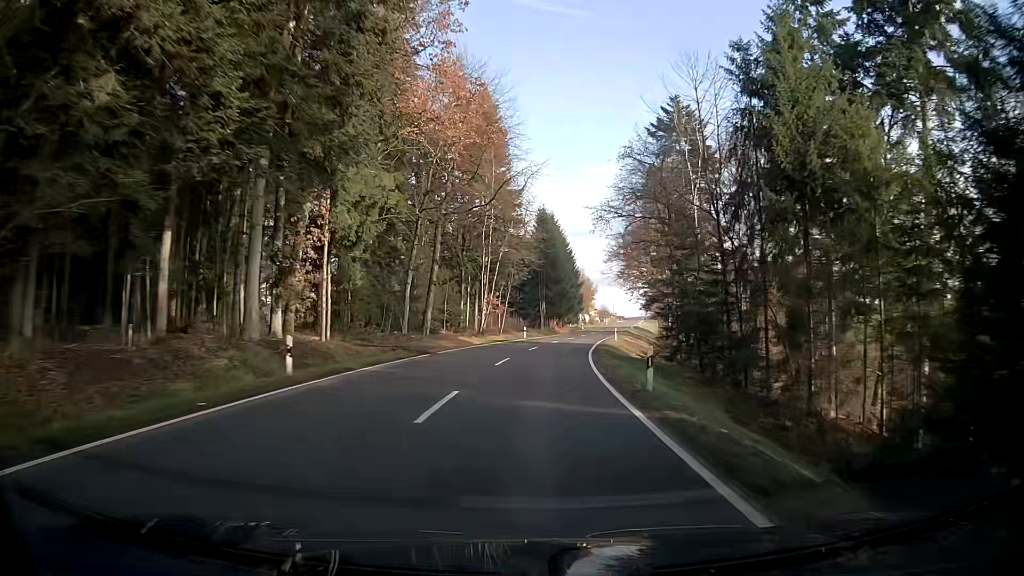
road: tertiary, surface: asphalt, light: Day
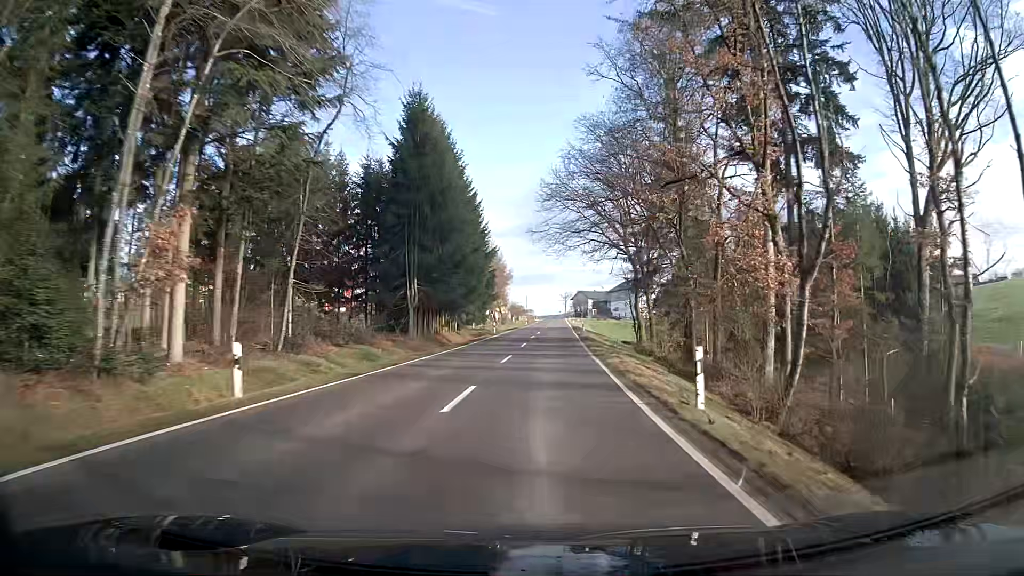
(+3.4, +46.7) m; +9°
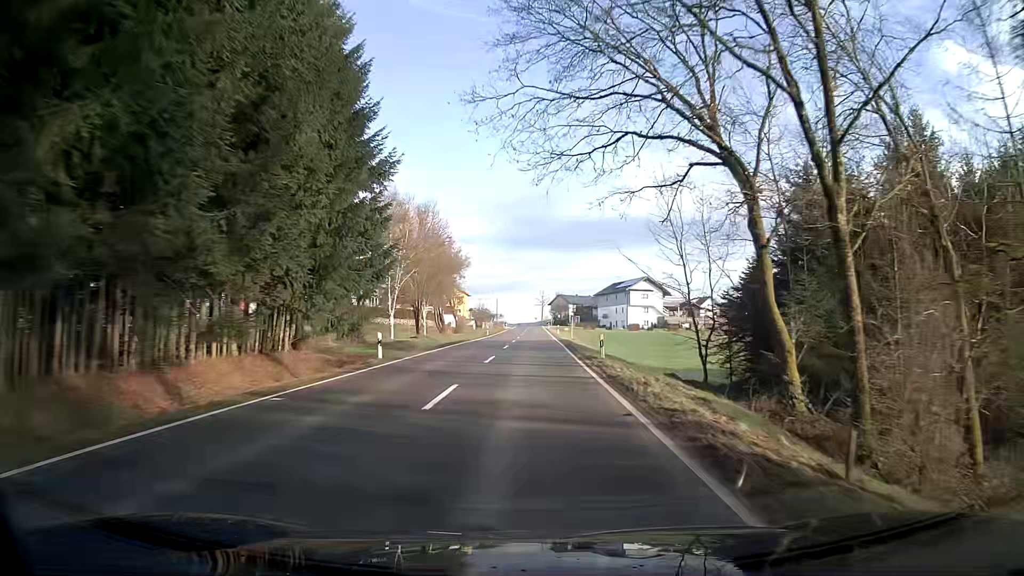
(+0.8, +35.5) m; +2°
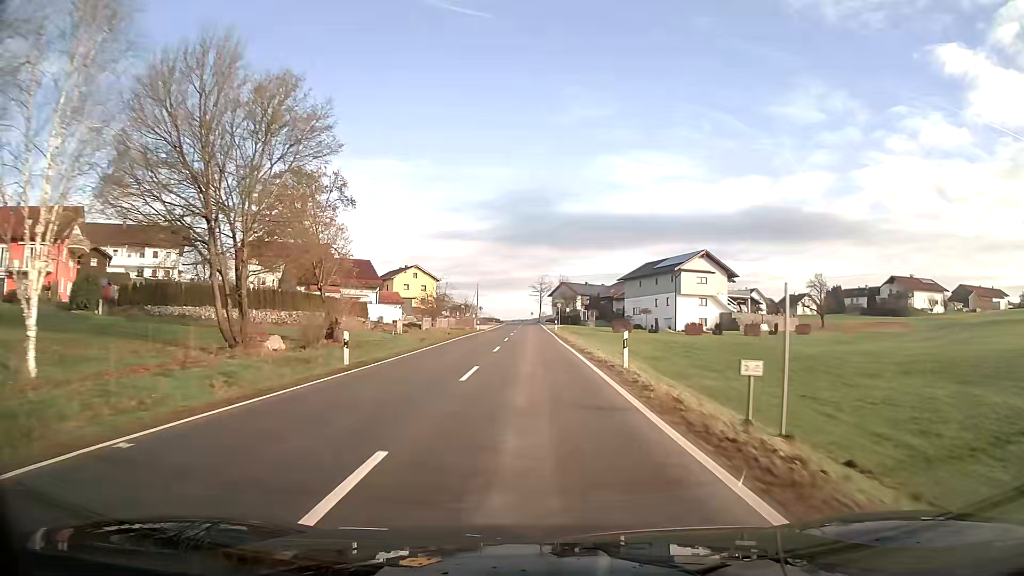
(0.0, +55.1) m; 0°
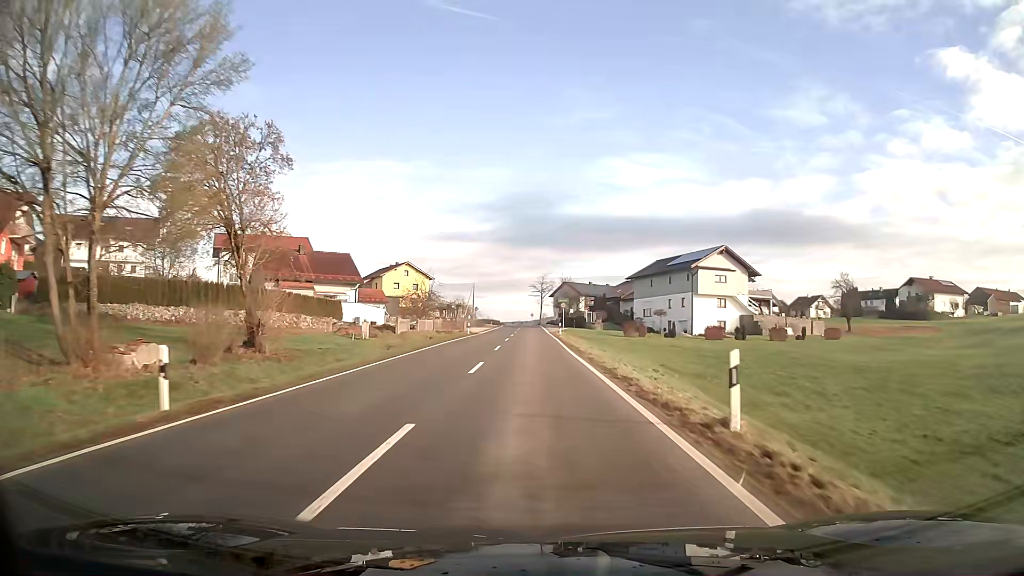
(0.0, +9.9) m; 0°
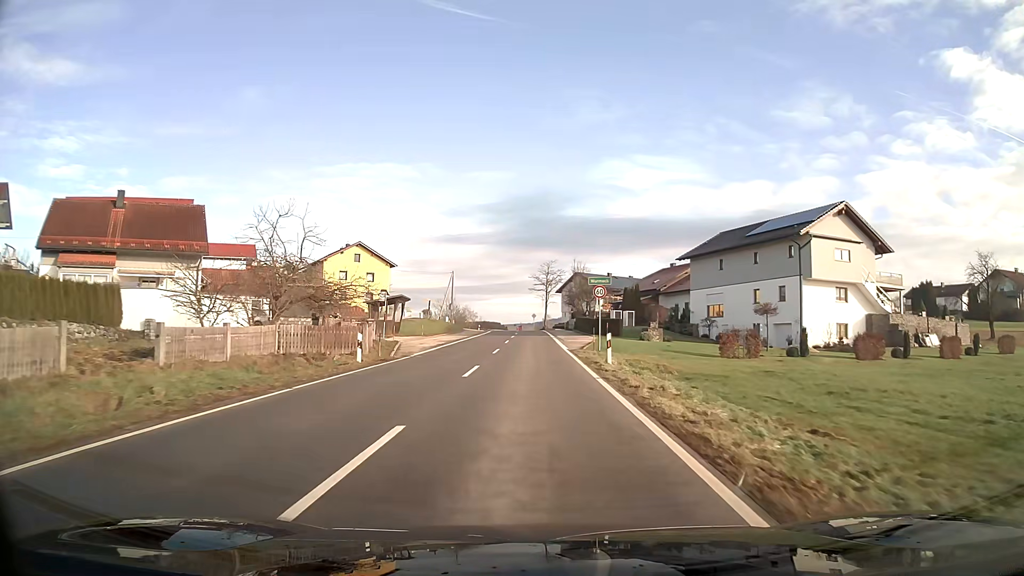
(0.0, +35.8) m; 0°
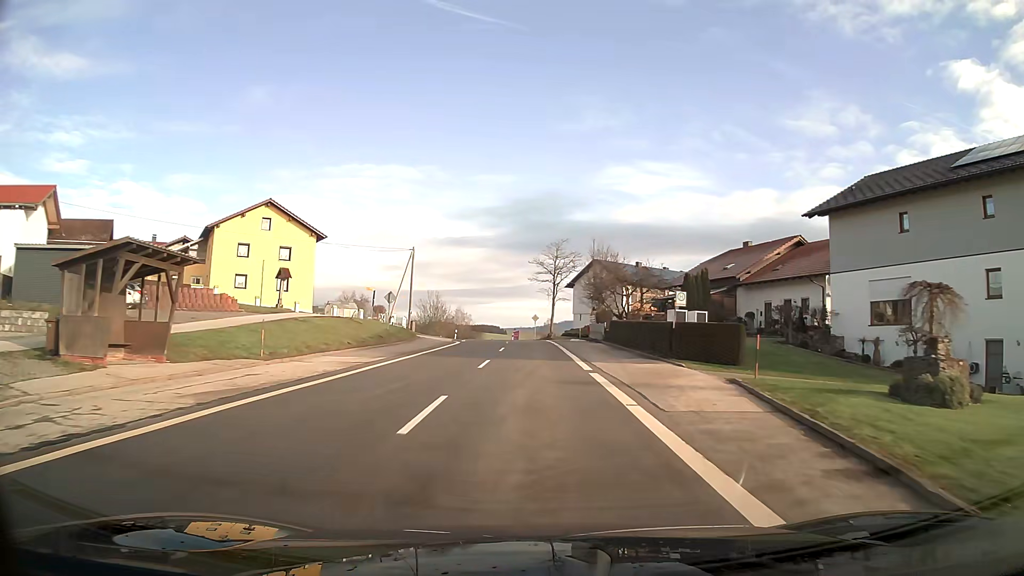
(0.0, +32.2) m; 0°
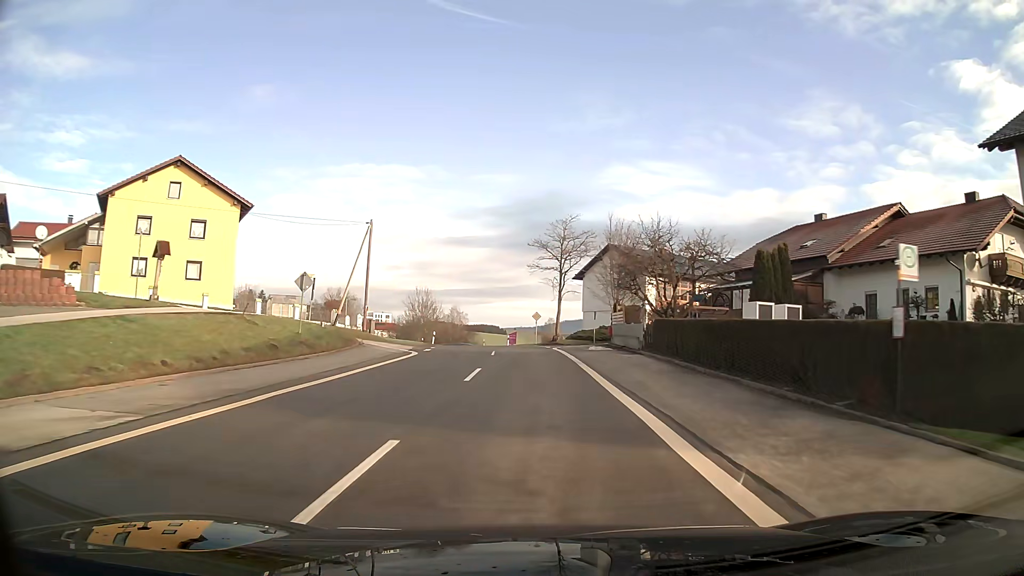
(0.0, +16.5) m; 0°
